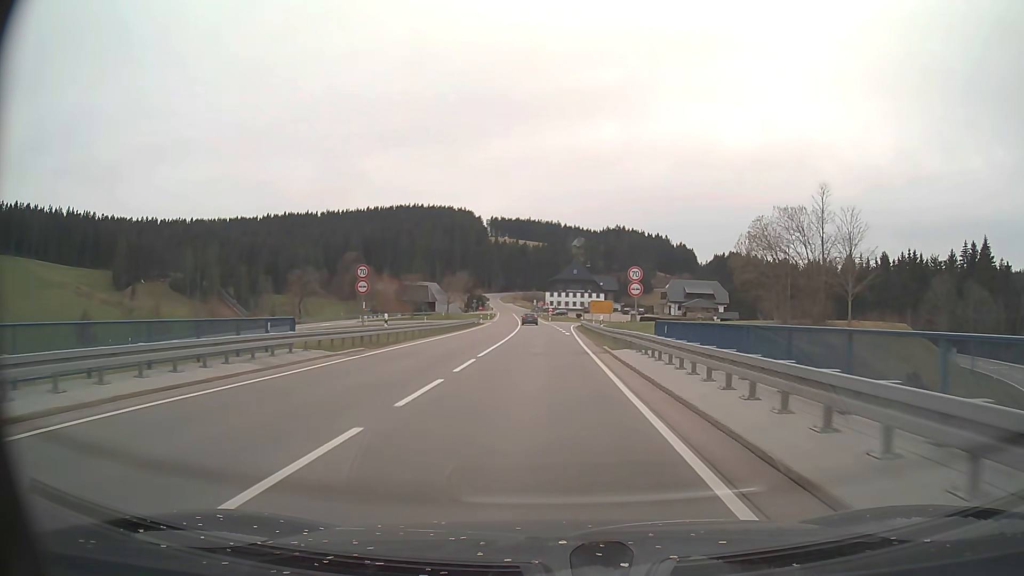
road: primary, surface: asphalt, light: Day
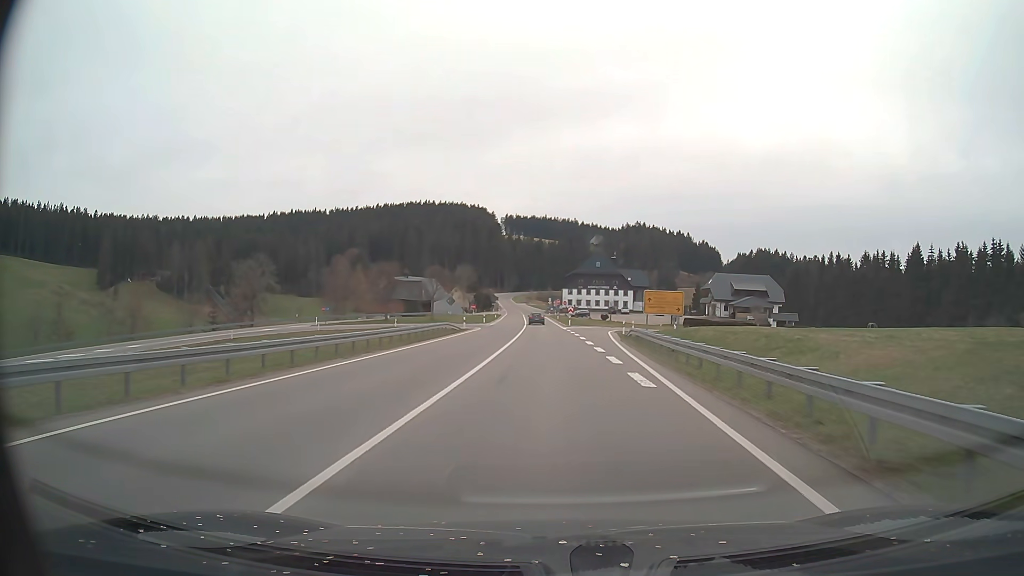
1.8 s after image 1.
(-0.4, +31.9) m; -1°
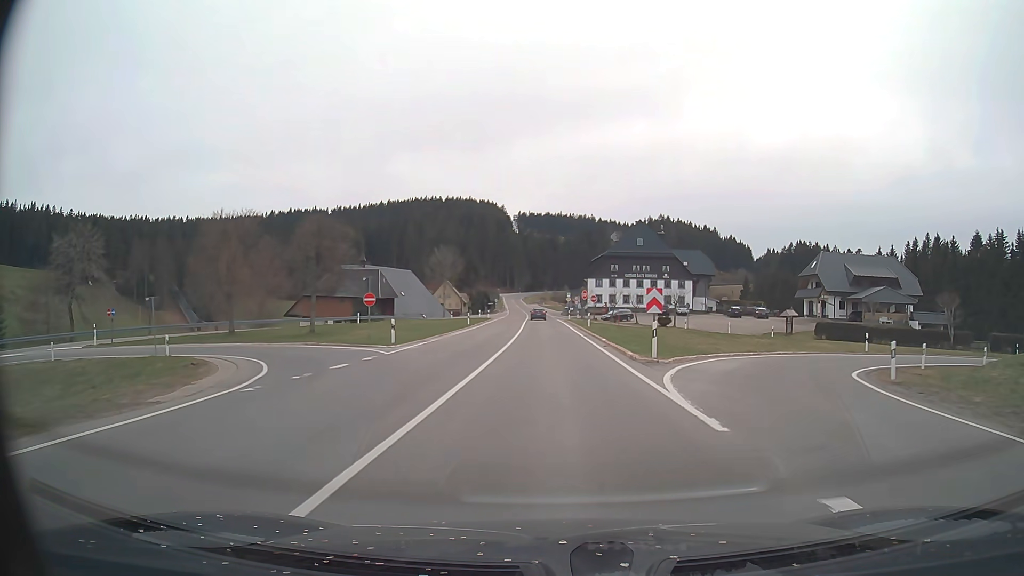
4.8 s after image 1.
(-0.7, +52.8) m; -1°
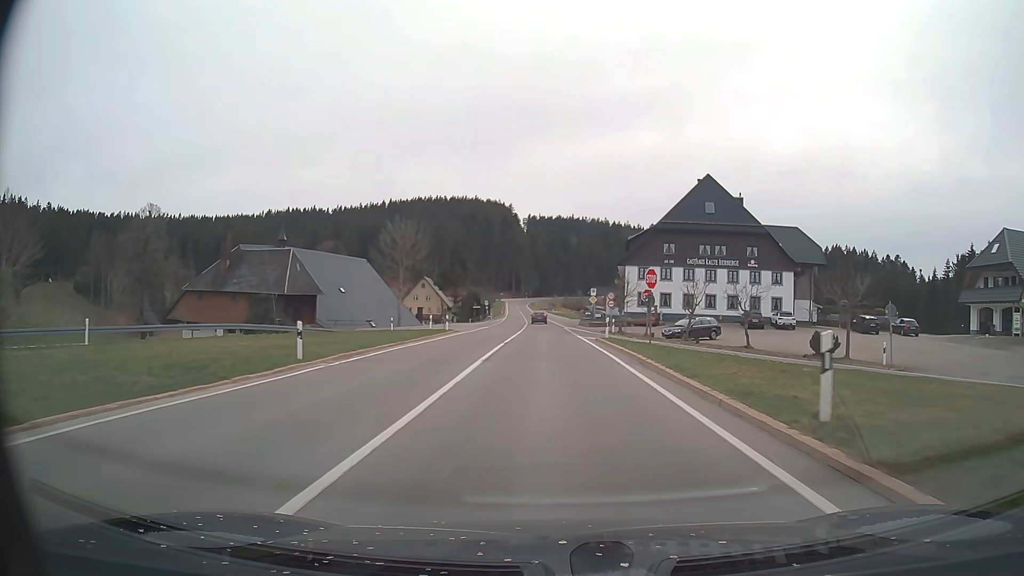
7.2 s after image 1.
(-0.5, +42.1) m; -1°
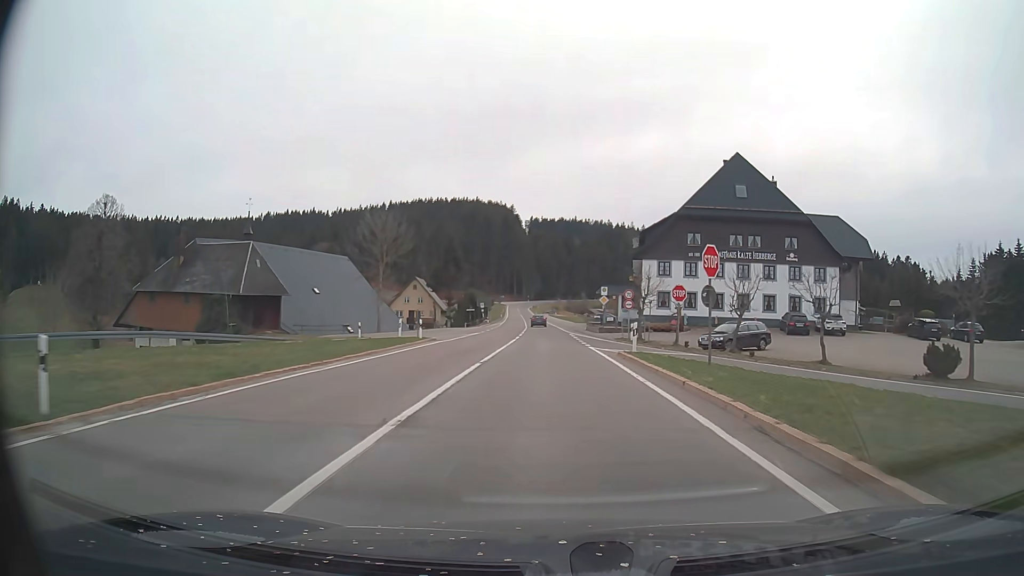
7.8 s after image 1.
(0.0, +10.5) m; 0°
(0, +10) (0, +20) (0, +30) (0, +40) (0, +50) (-1, +60) (-1, +70) (-1, +80) (-2, +90) (-2, +100) m
